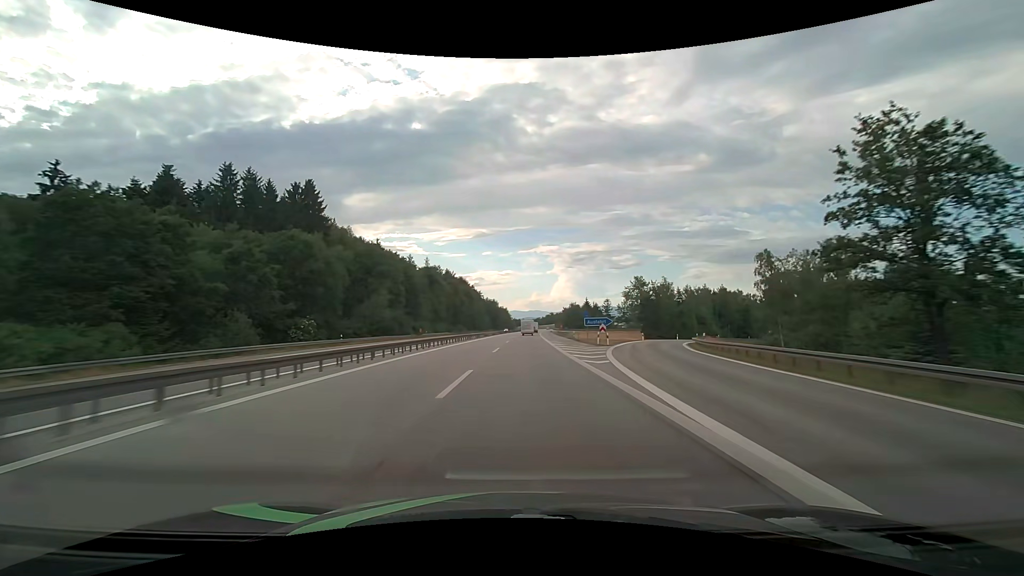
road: motorway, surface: asphalt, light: Day
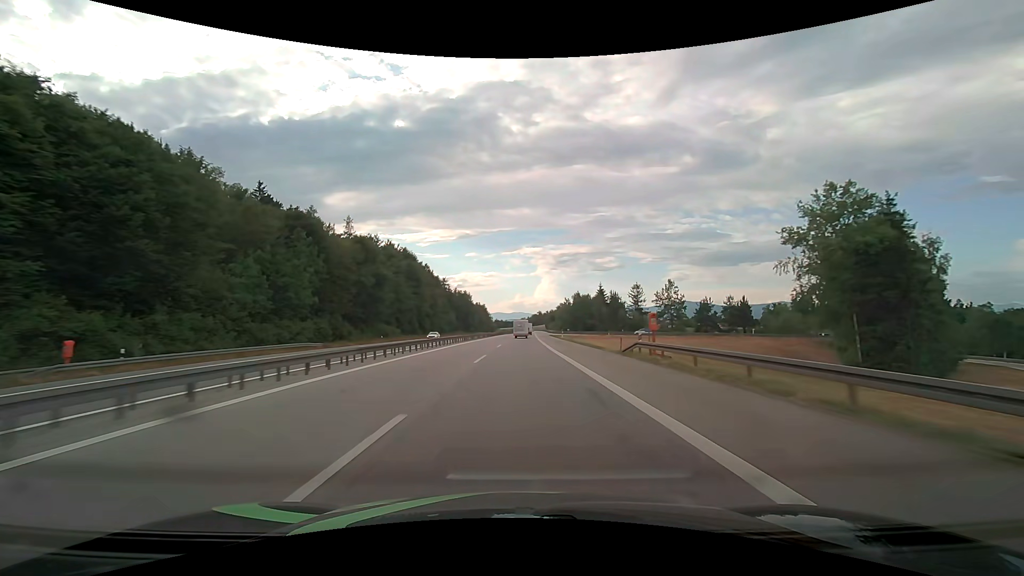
(+1.6, +80.6) m; +2°
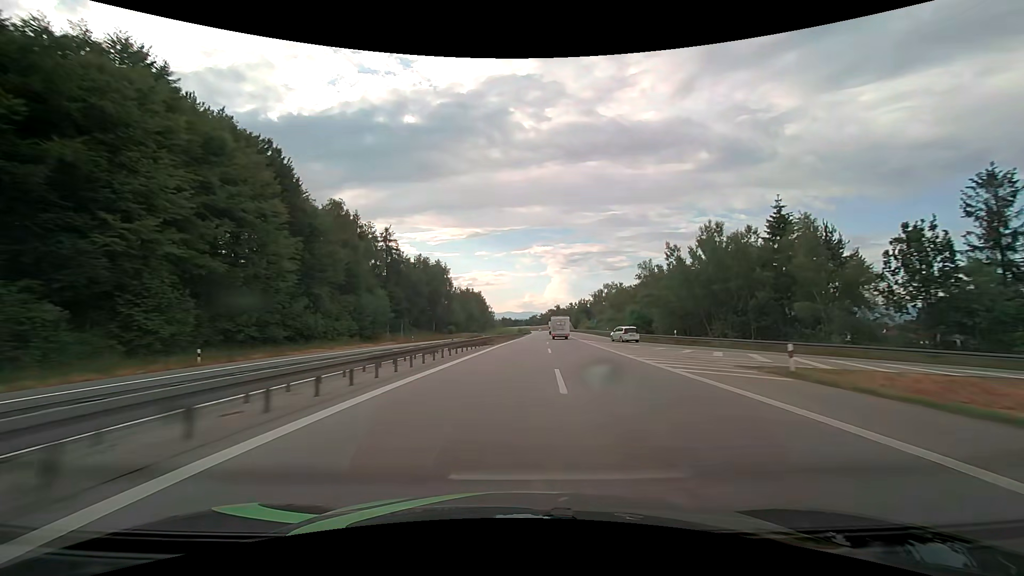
(-0.9, +100.3) m; -1°
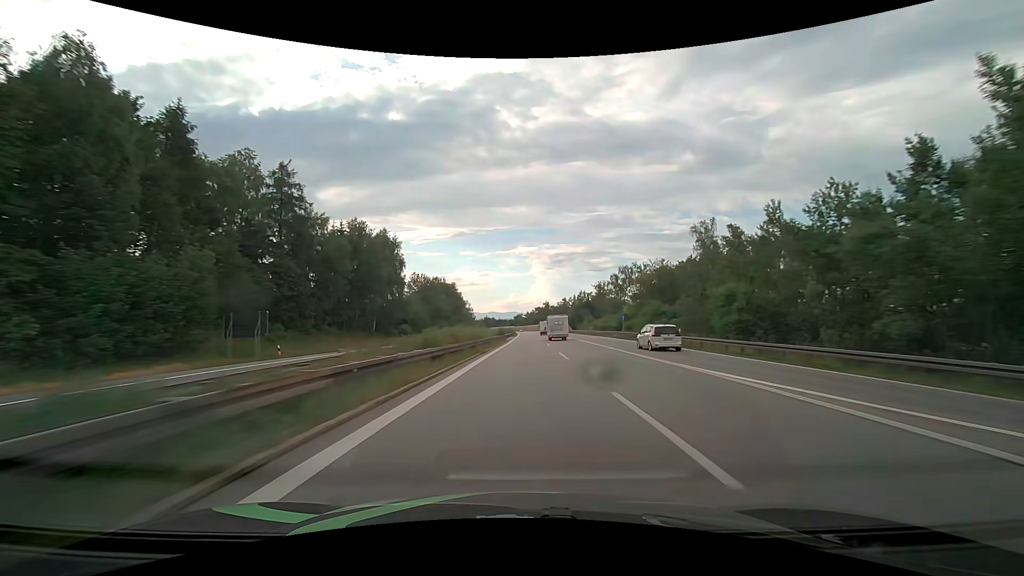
(+0.6, +40.1) m; +2°
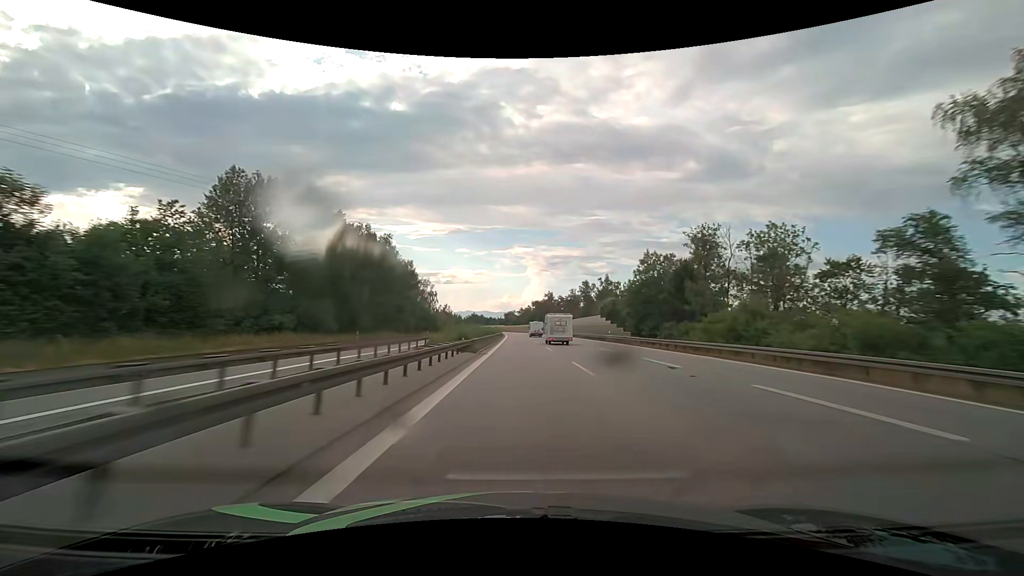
(+1.2, +80.5) m; +1°
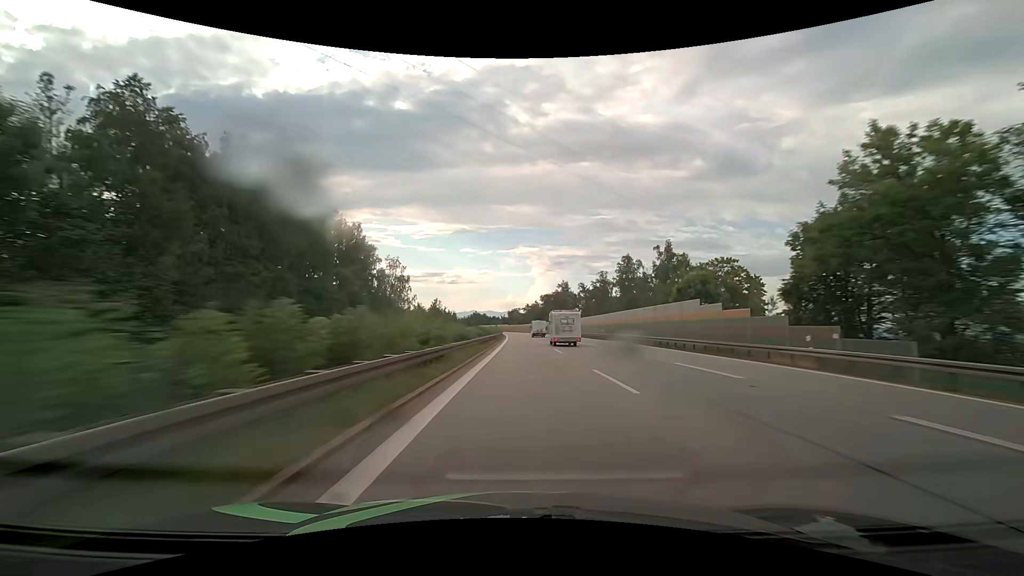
(-0.1, +41.0) m; 0°
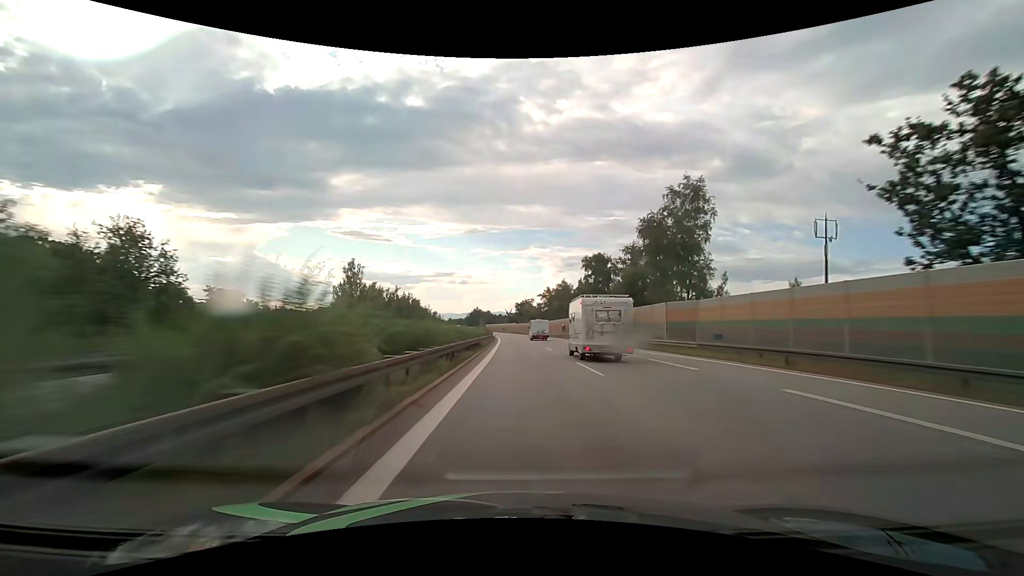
(-1.0, +104.8) m; -1°
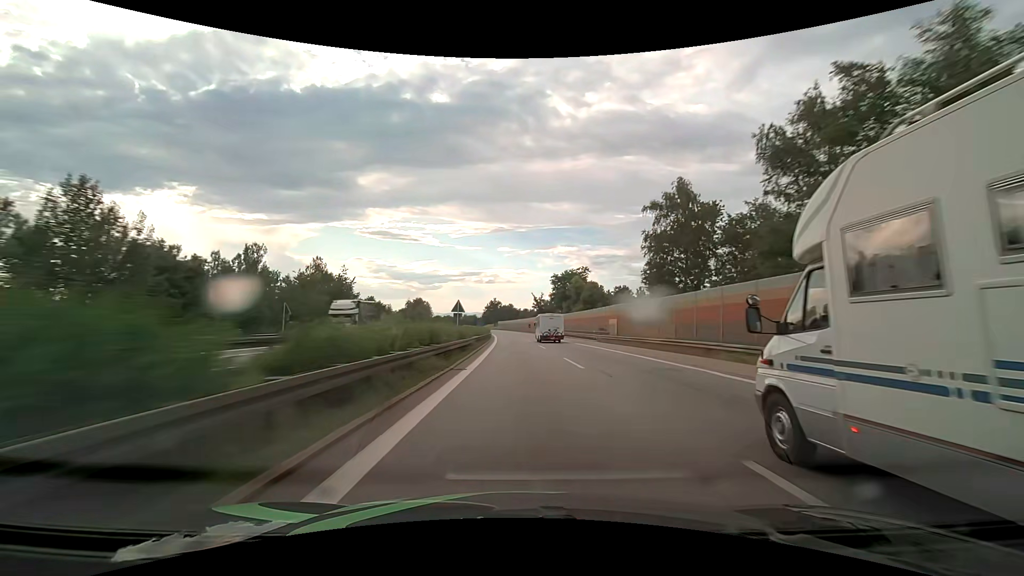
(-2.4, +107.1) m; -3°
(0, +10) (0, +20) (0, +30) (-1, +40) (-1, +50) (-1, +60) (-2, +70) (-2, +80) (-3, +90) (-3, +100) m
